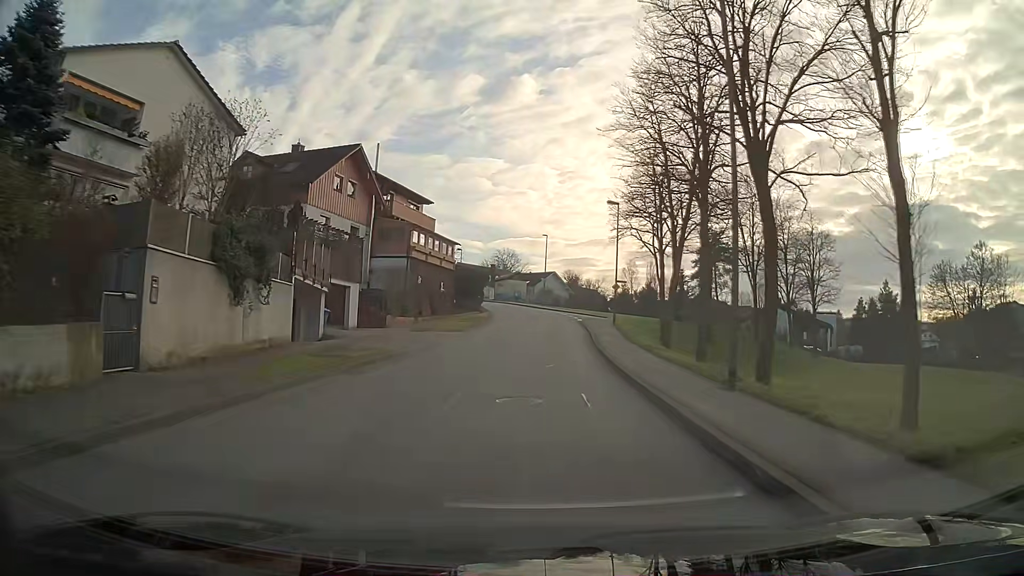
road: unclassified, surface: asphalt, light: Day
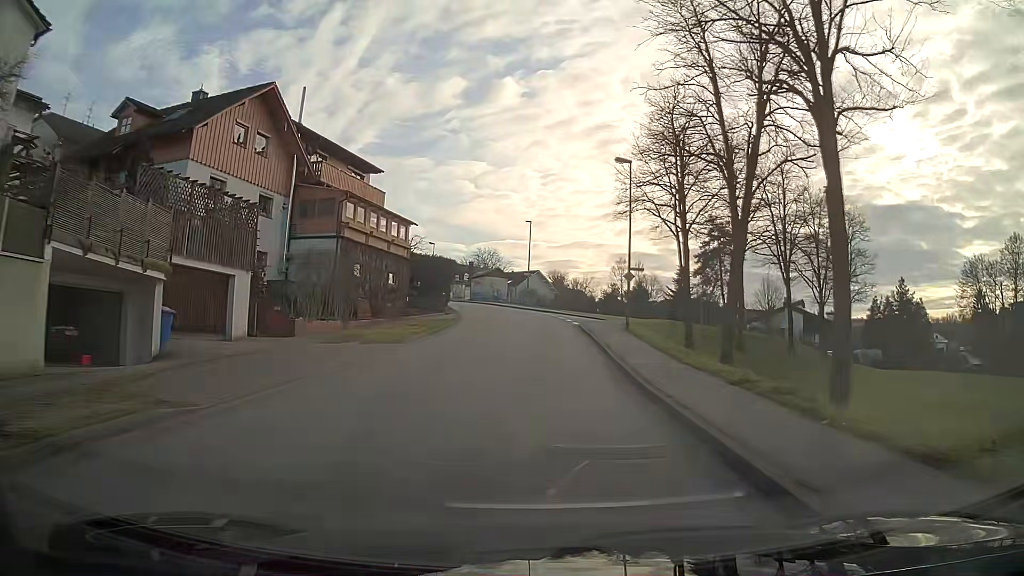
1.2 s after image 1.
(+0.2, +12.6) m; +2°
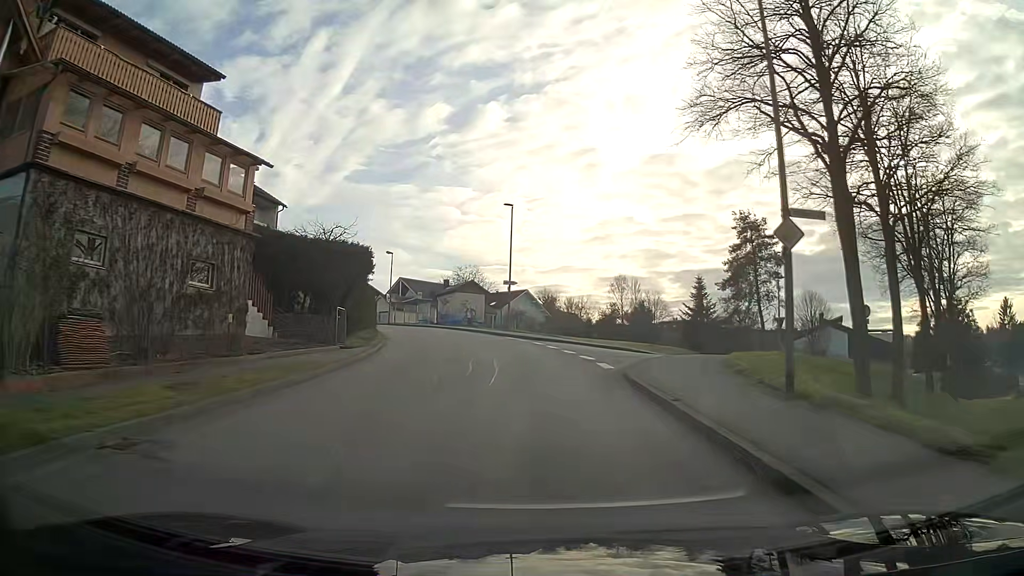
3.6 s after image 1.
(+0.2, +20.7) m; 0°
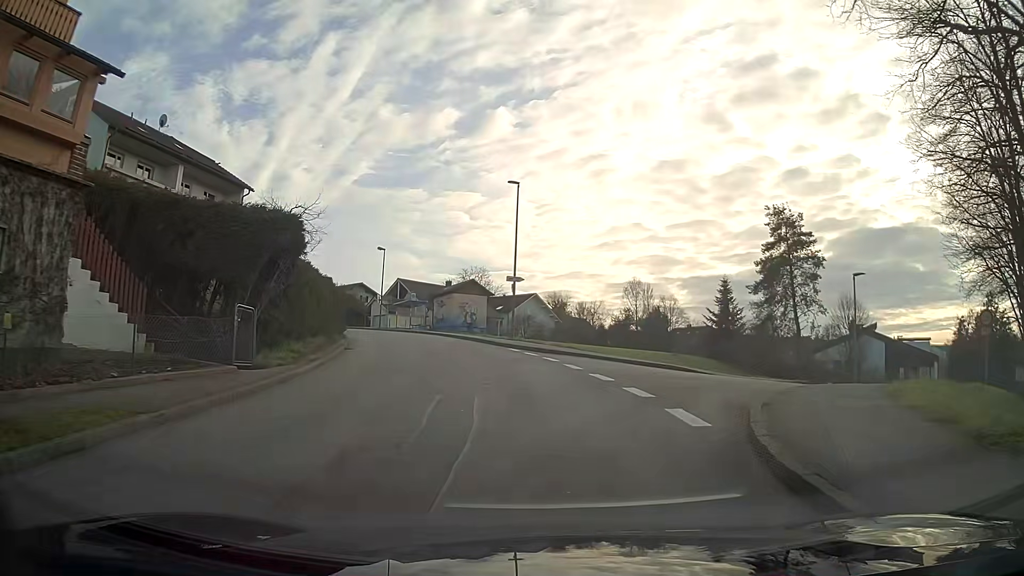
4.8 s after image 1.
(0.0, +8.4) m; 0°
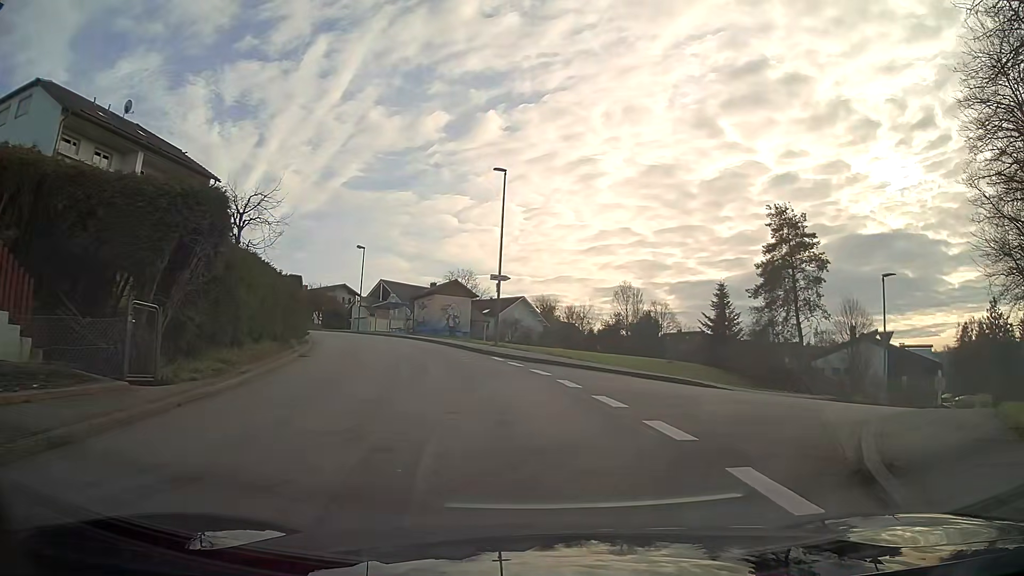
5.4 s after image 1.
(+0.1, +3.7) m; +3°
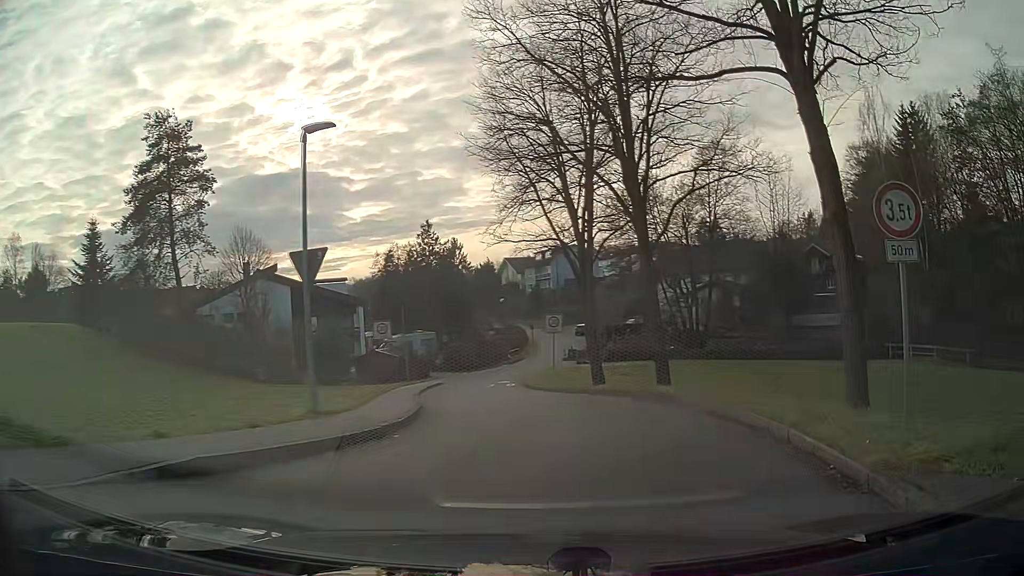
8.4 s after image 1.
(+5.9, +13.4) m; +50°
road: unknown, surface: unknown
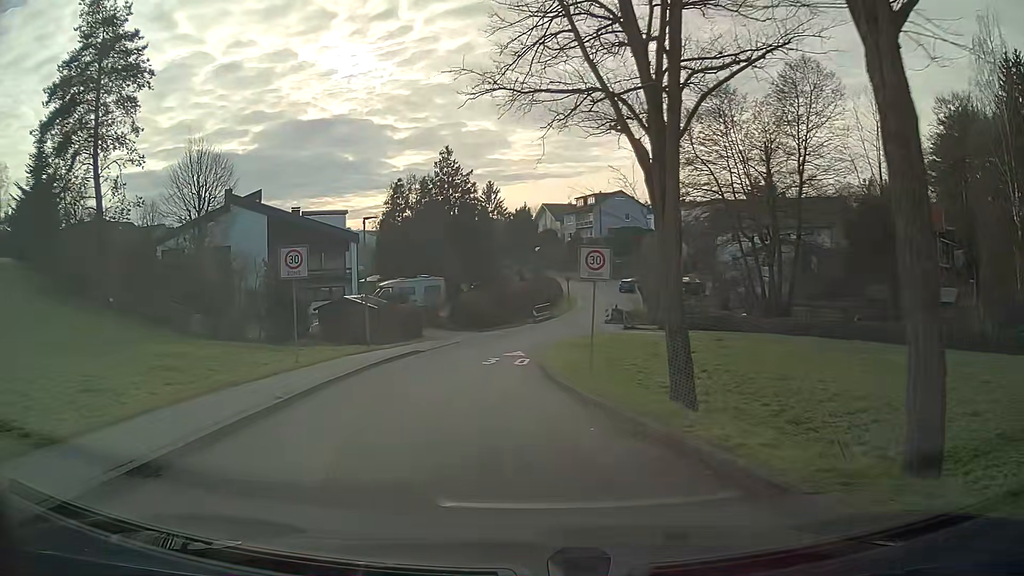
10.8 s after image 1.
(+0.1, +14.2) m; -6°
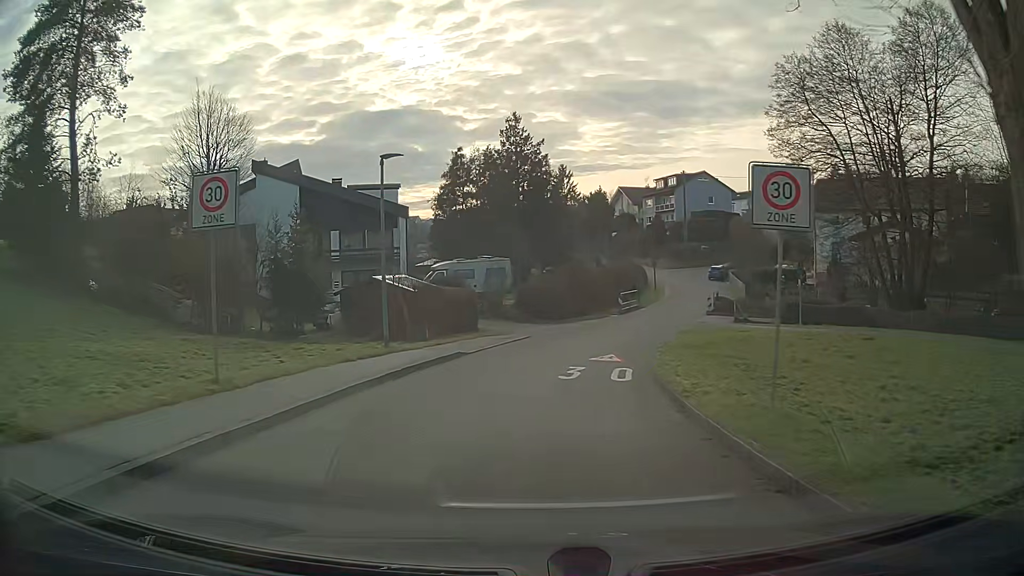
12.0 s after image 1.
(-0.4, +8.9) m; -5°
